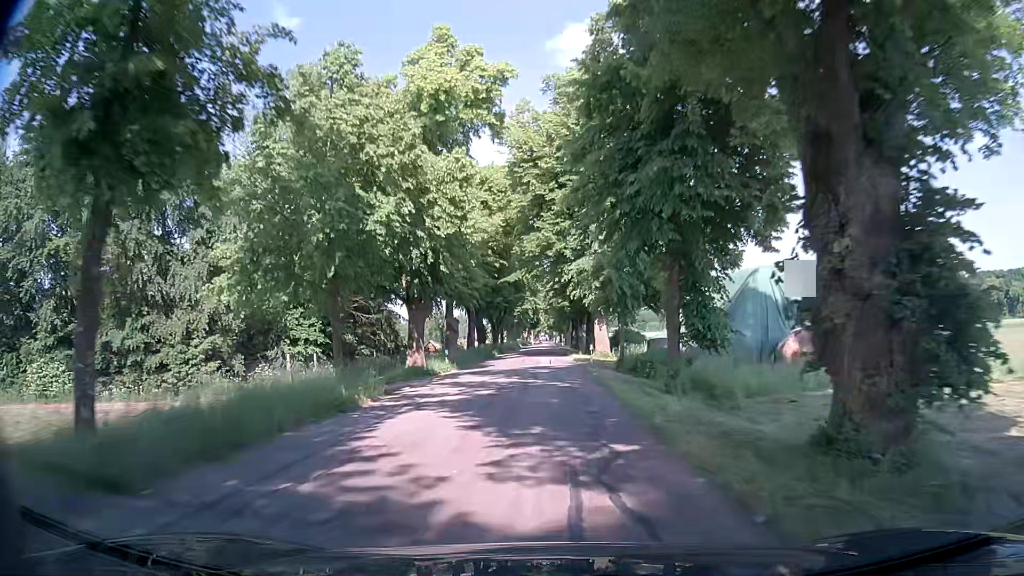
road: tertiary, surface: asphalt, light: Day
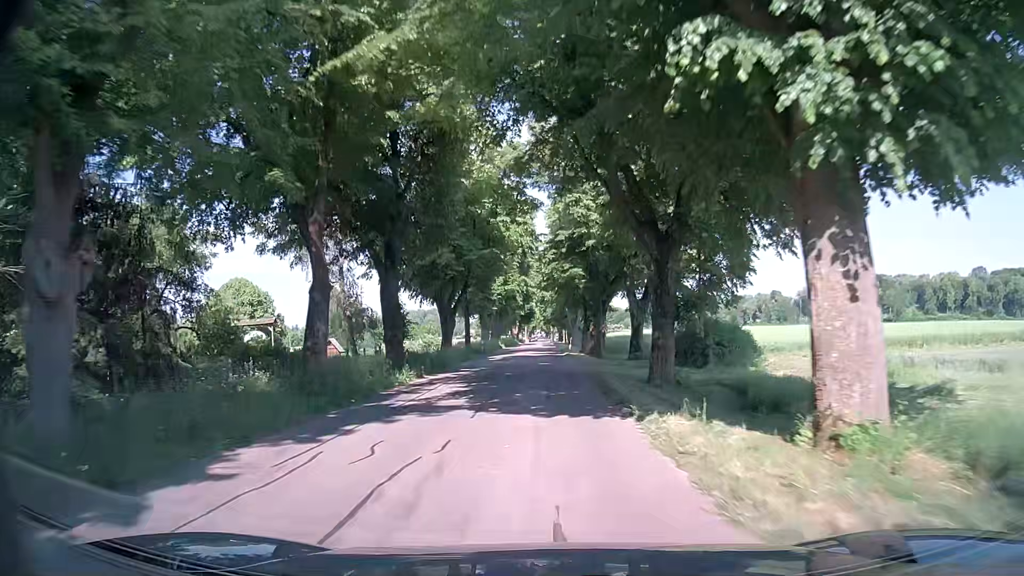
(+0.1, +35.7) m; +2°
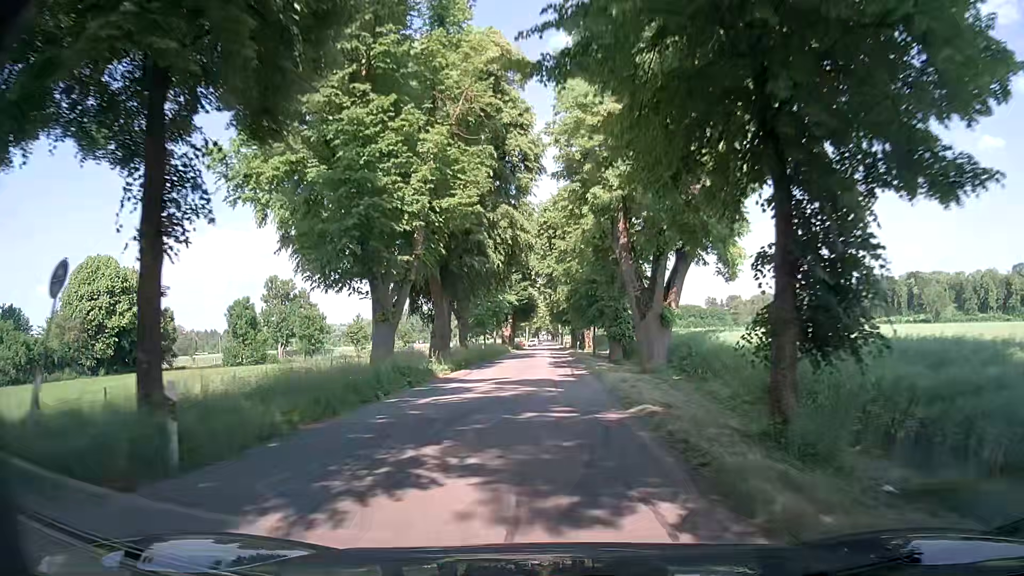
(-1.4, +44.9) m; -1°
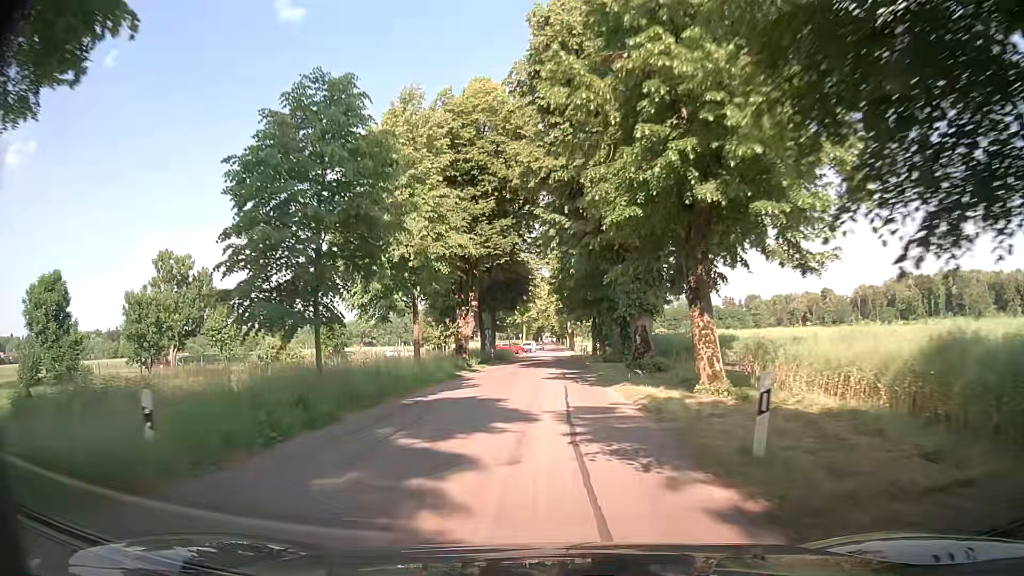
(-0.8, +43.5) m; -3°
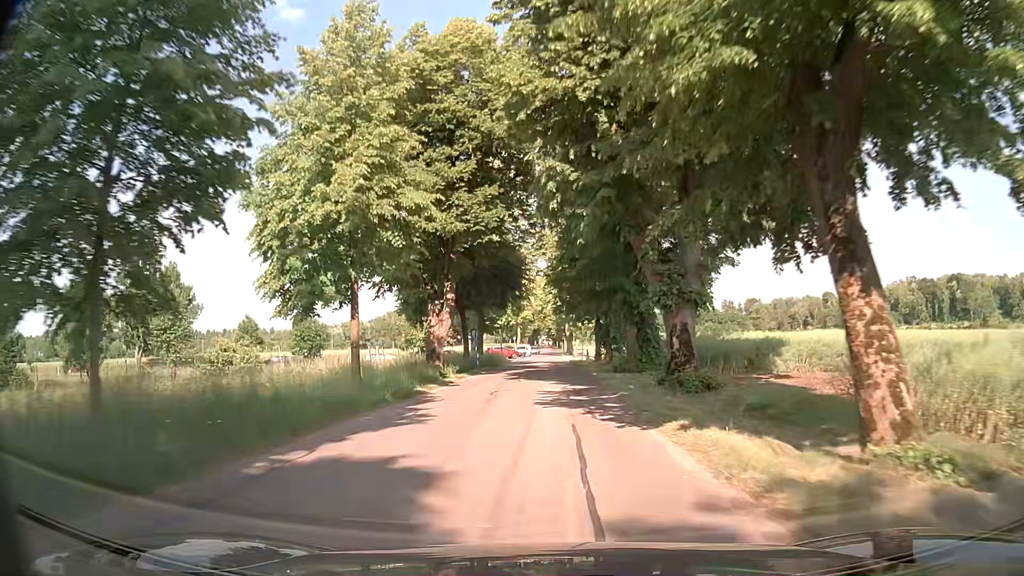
(+0.2, +8.5) m; +2°
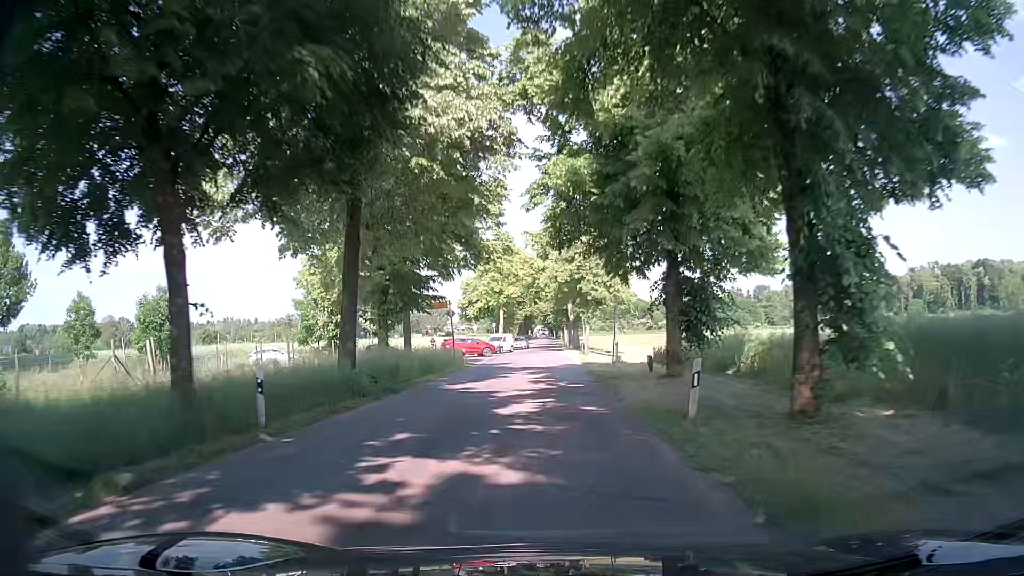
(-0.1, +33.7) m; 0°
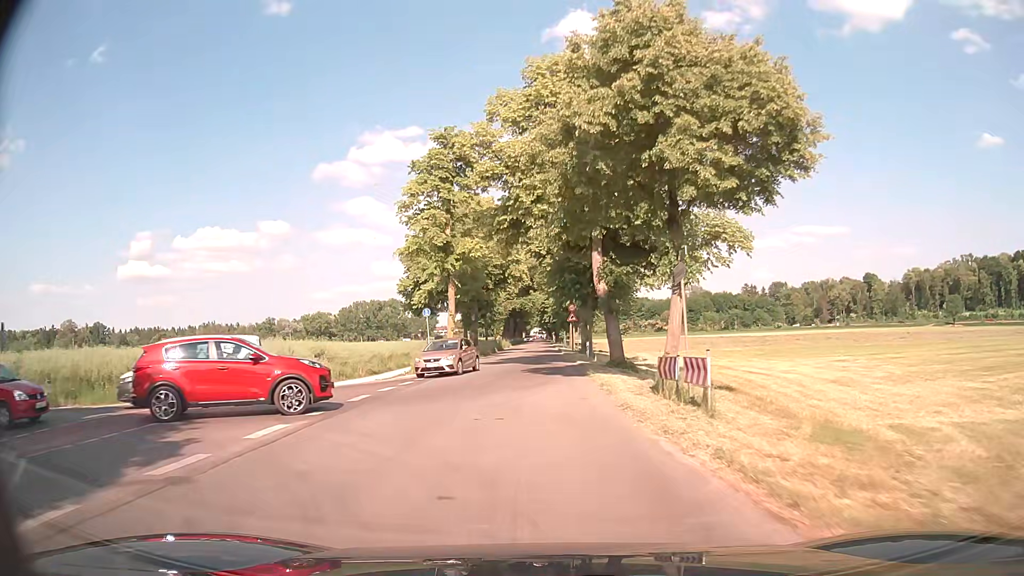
(+0.2, +41.6) m; 0°
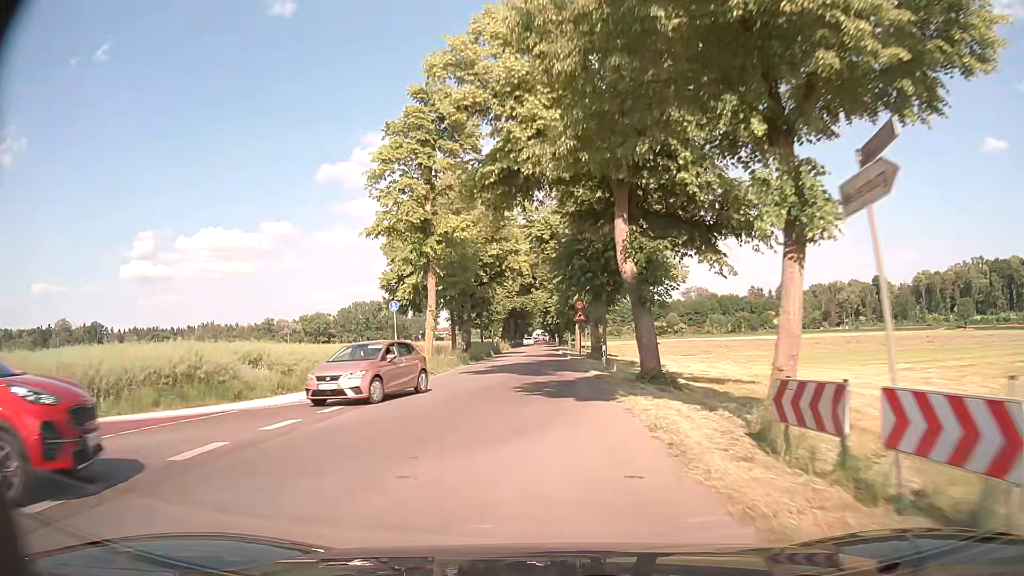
(0.0, +8.4) m; 0°
(0, +10) (0, +20) (0, +30) (0, +40) (0, +50) (0, +60) (0, +70) (0, +80) (-1, +90) (-1, +100) m
